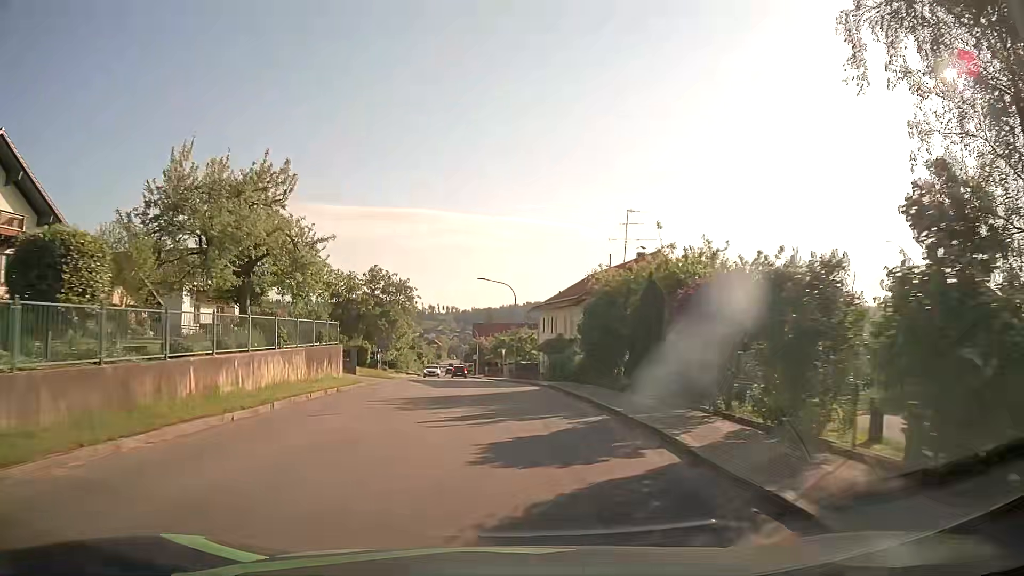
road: tertiary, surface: asphalt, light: Day
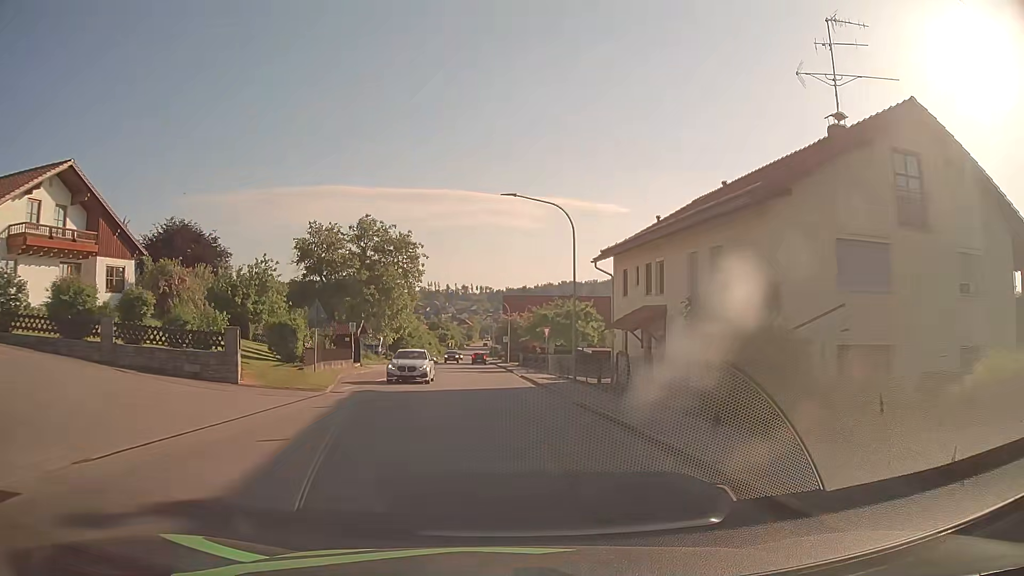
(-0.6, +23.8) m; -3°
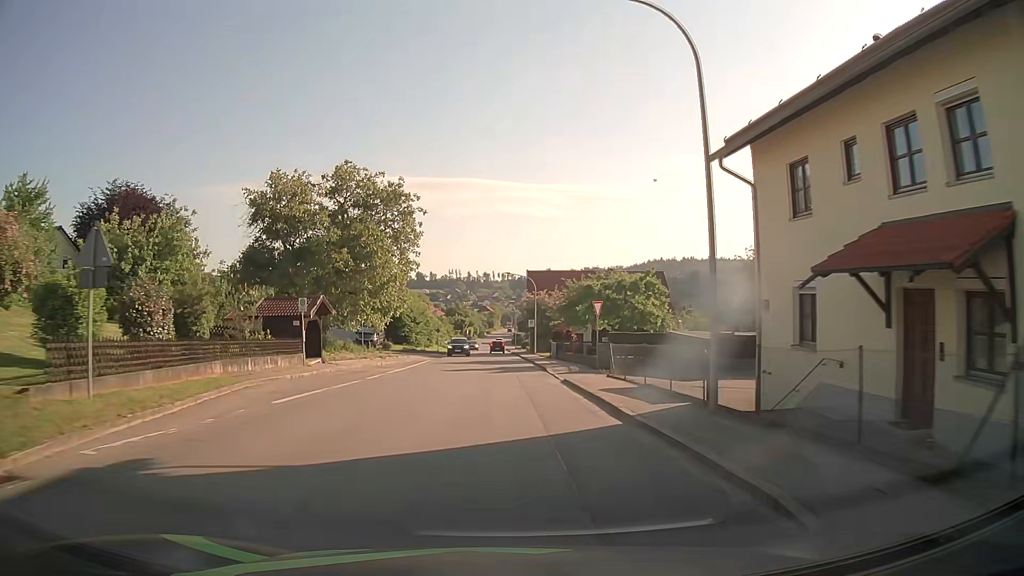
(-0.1, +15.9) m; -1°
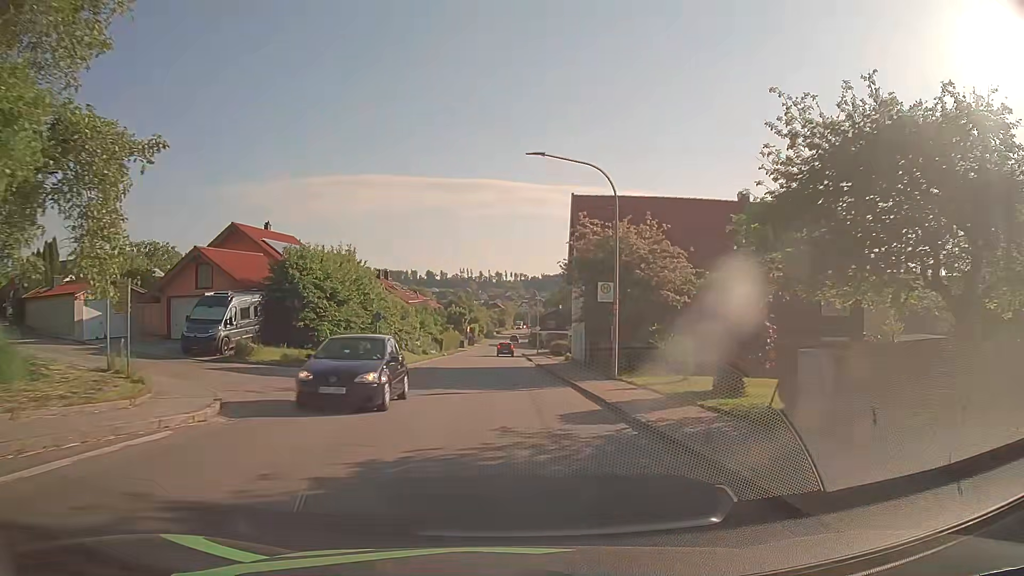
(-0.6, +38.8) m; -1°
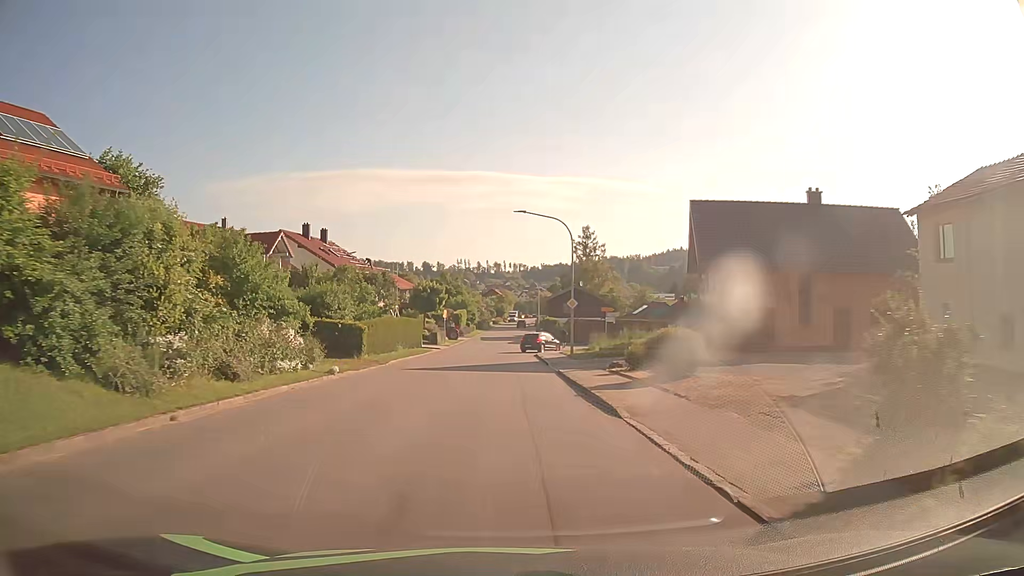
(-0.1, +37.2) m; +1°
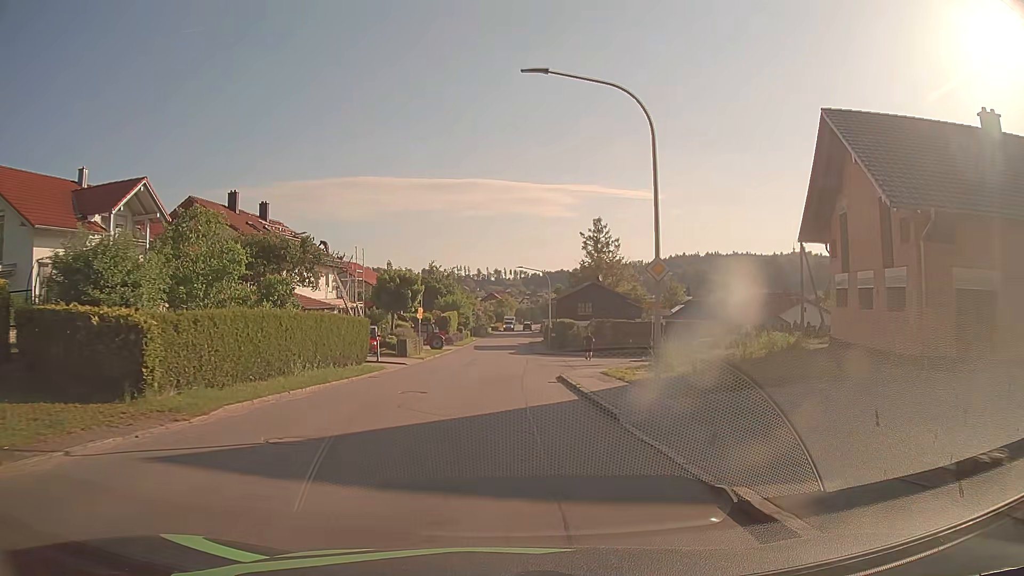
(-0.2, +18.7) m; -1°
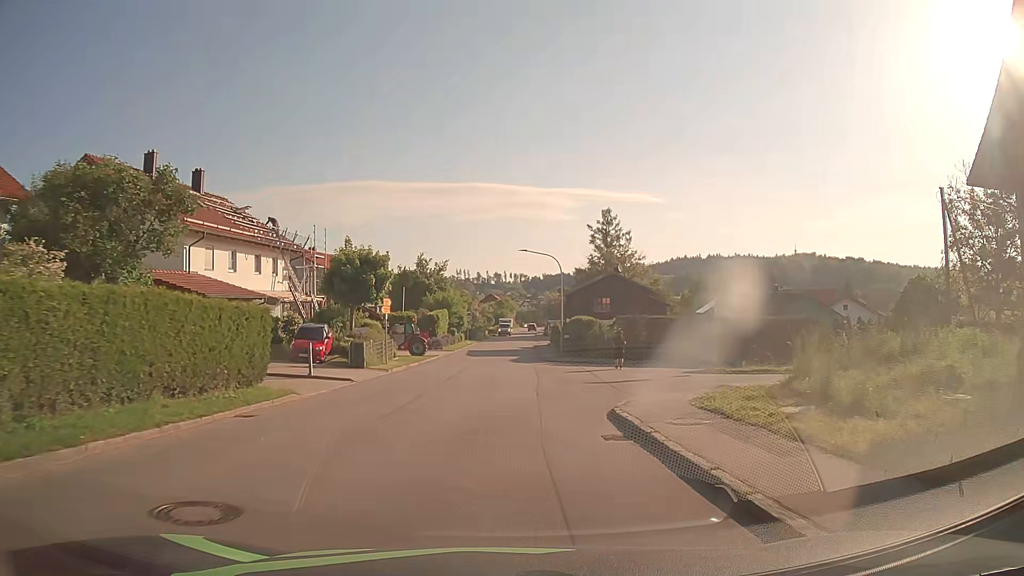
(0.0, +12.8) m; 0°
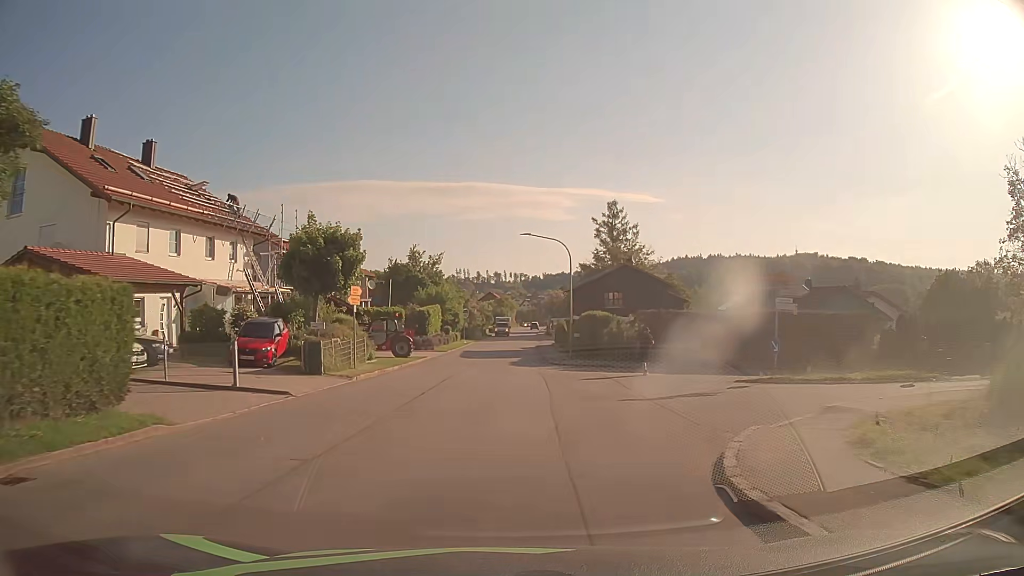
(0.0, +6.8) m; 0°
(0, +10) (0, +20) (0, +30) (0, +40) (+1, +50) (+1, +60) (+1, +70) (+2, +80) (+2, +90) (+3, +100) m
